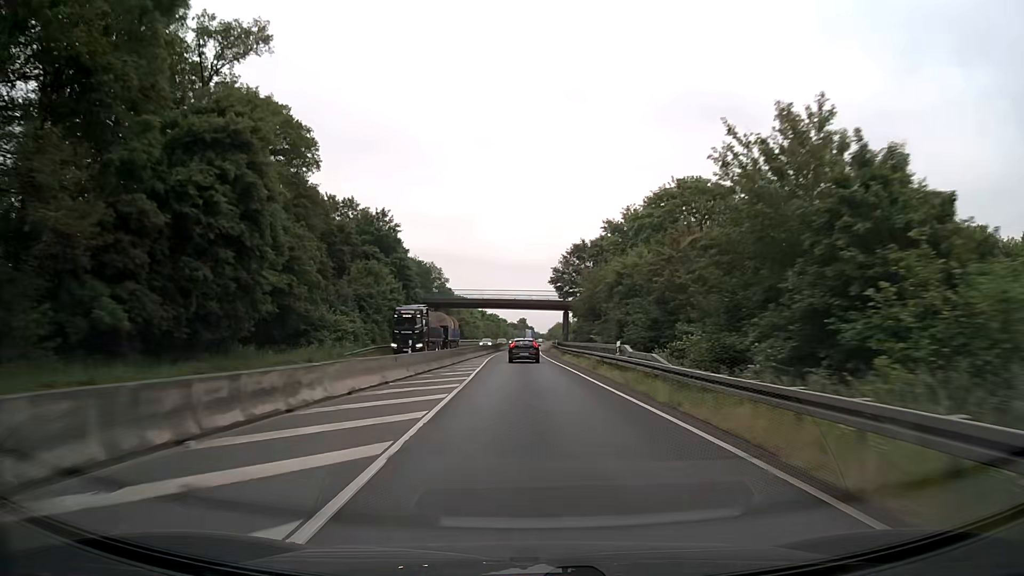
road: trunk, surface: asphalt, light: Day
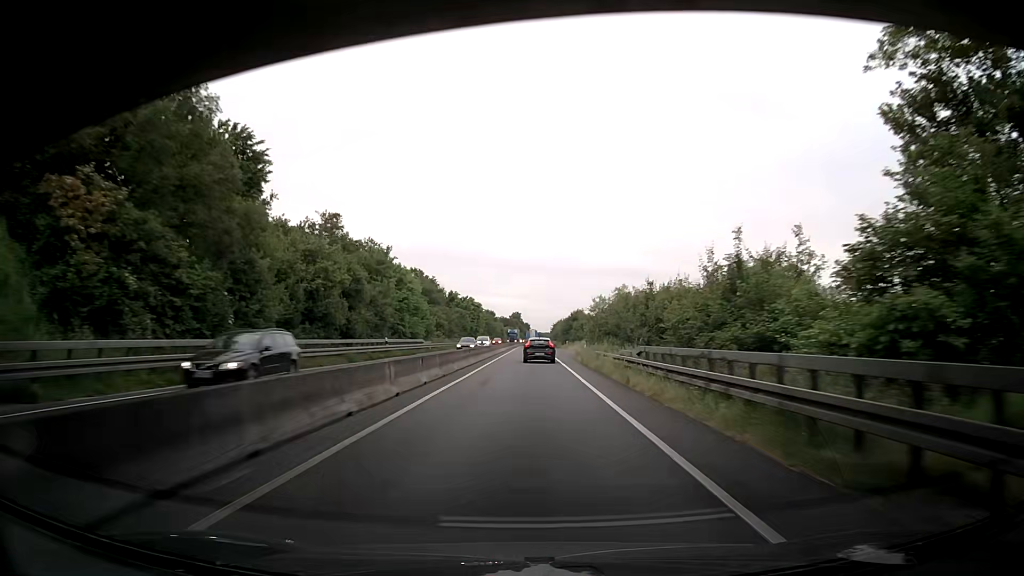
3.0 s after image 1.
(+0.2, +77.2) m; +1°
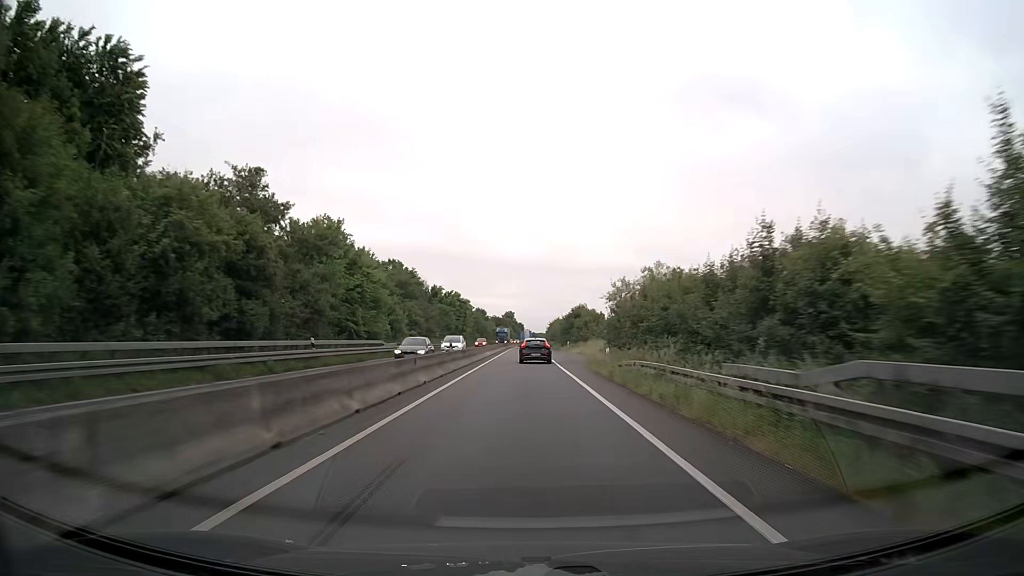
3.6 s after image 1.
(-0.1, +15.4) m; 0°
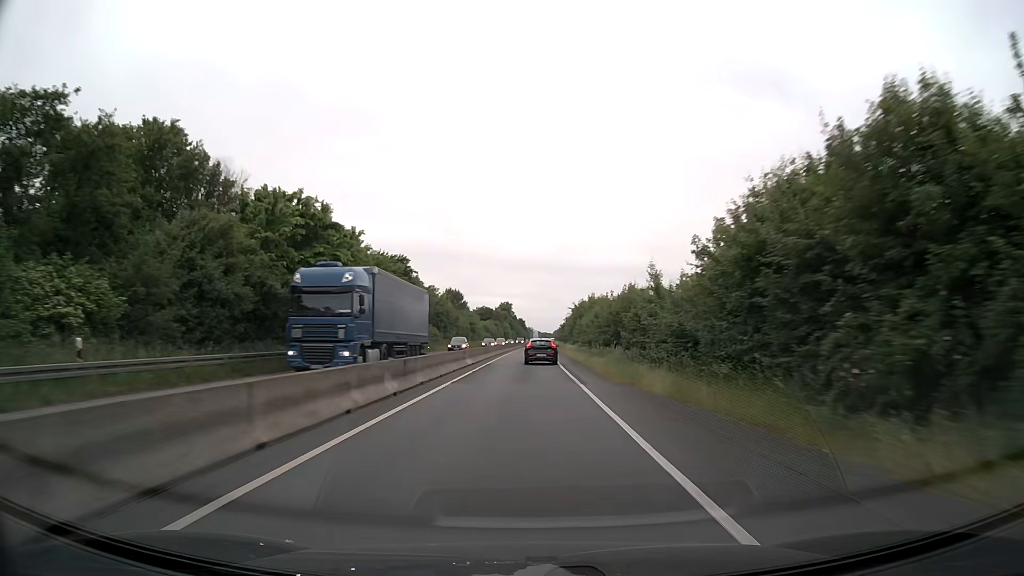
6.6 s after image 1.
(+0.2, +76.4) m; 0°
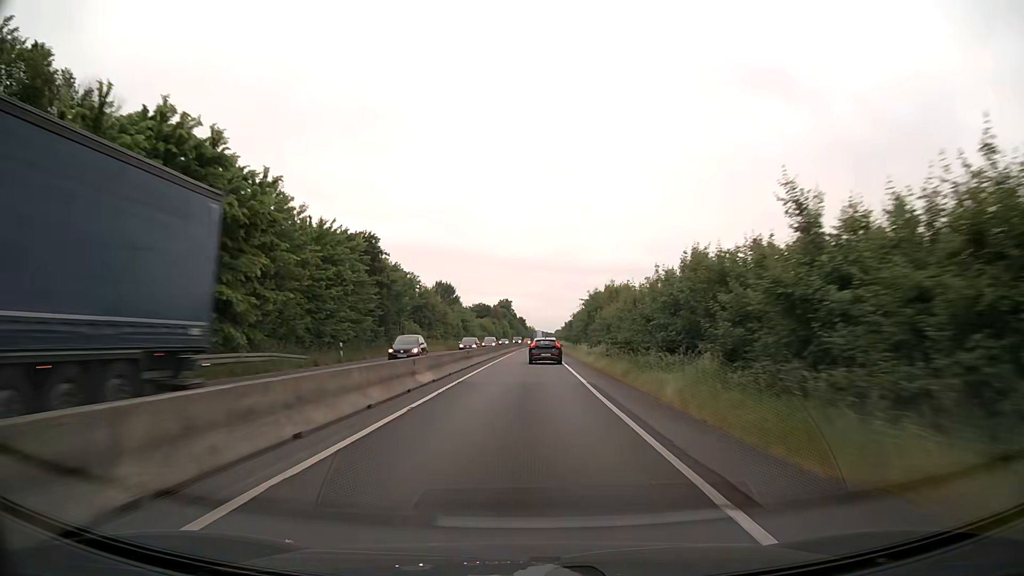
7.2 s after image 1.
(0.0, +15.2) m; 0°
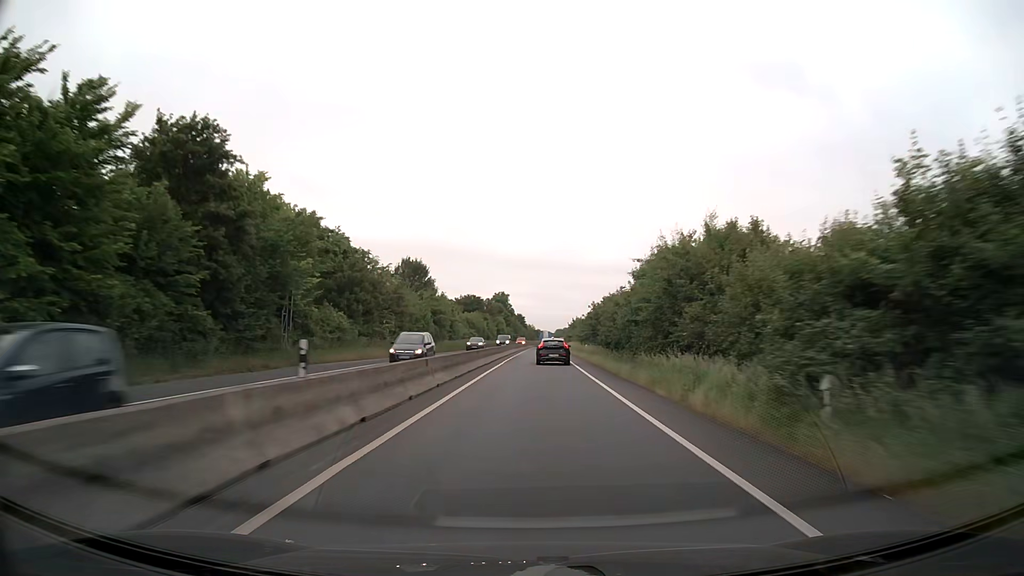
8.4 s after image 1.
(0.0, +30.3) m; 0°
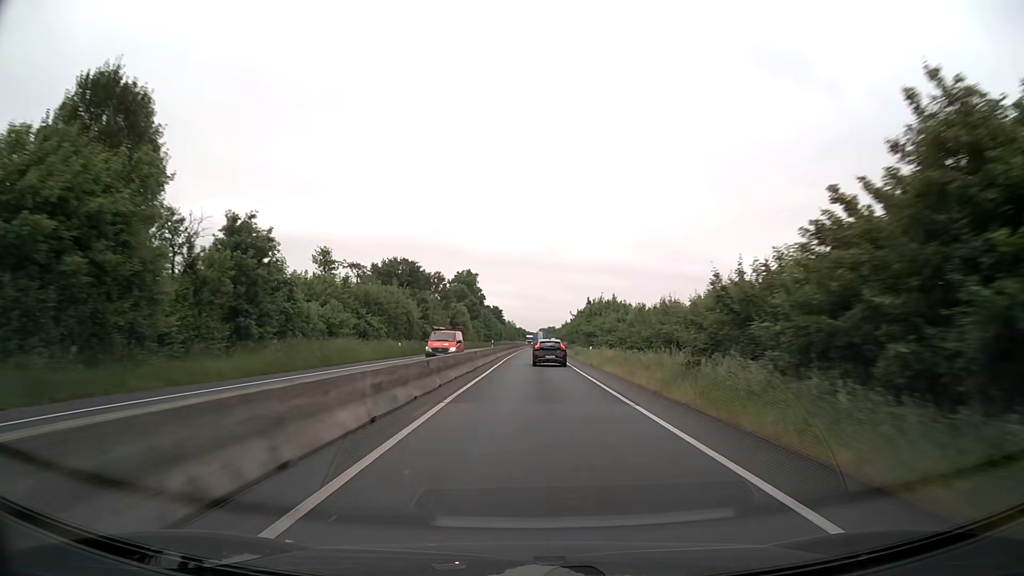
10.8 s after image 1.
(+1.1, +60.2) m; +2°
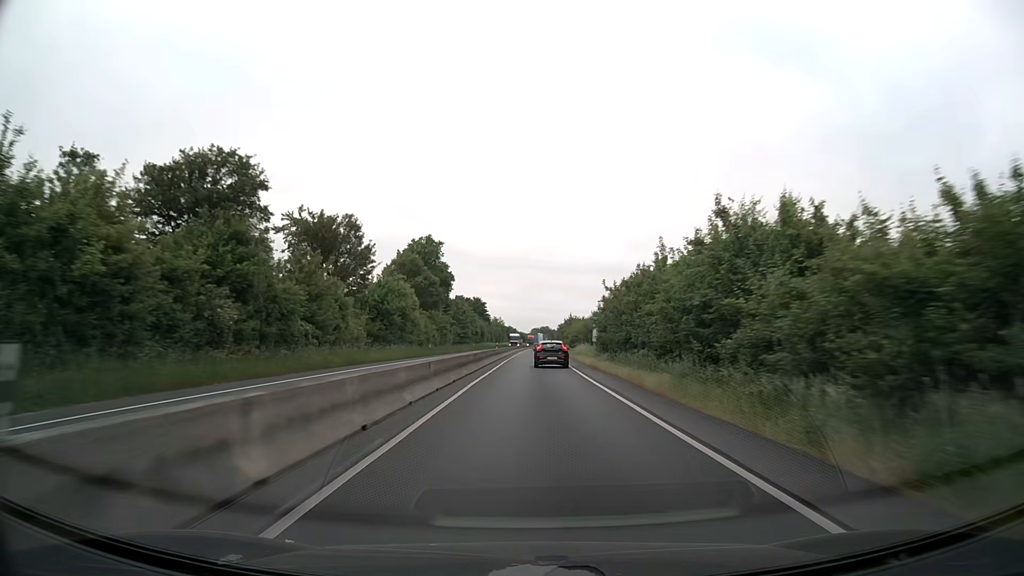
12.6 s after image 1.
(+0.2, +44.9) m; +1°
(0, +10) (0, +20) (0, +30) (0, +40) (+1, +50) (+1, +60) (+1, +70) (+1, +80) (+2, +90) (+2, +100) m
